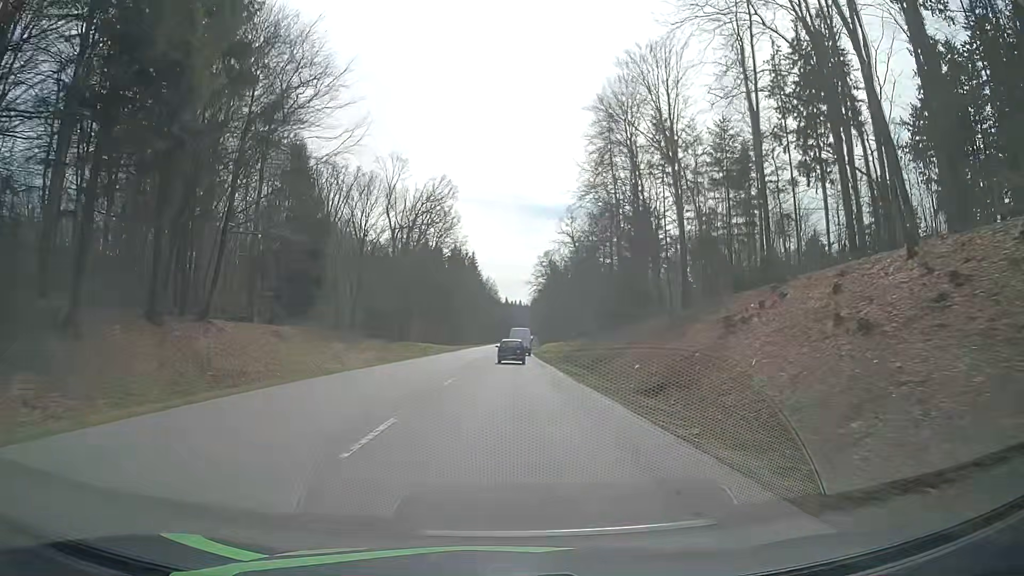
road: secondary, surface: asphalt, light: Day
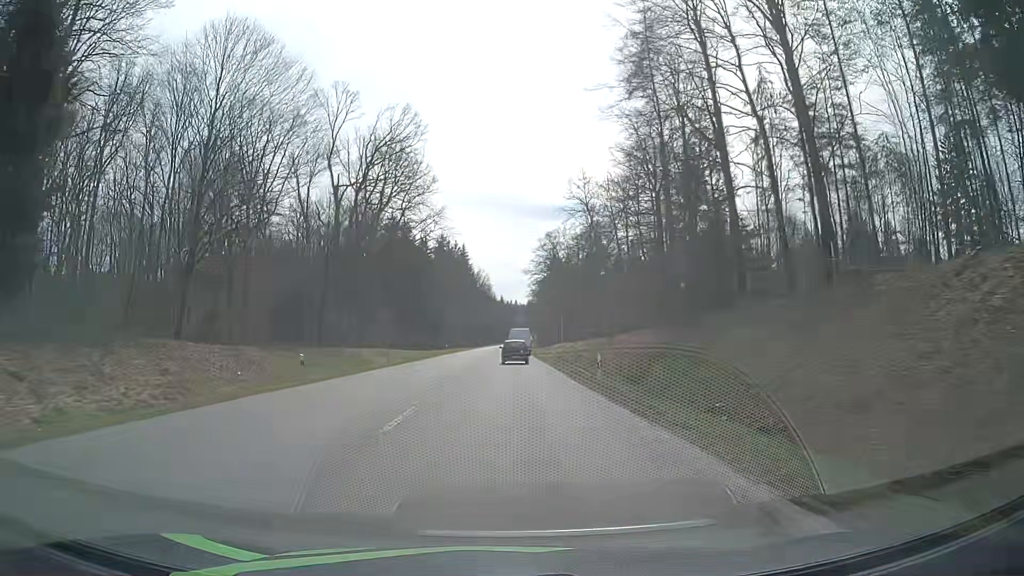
(+0.1, +34.1) m; +1°
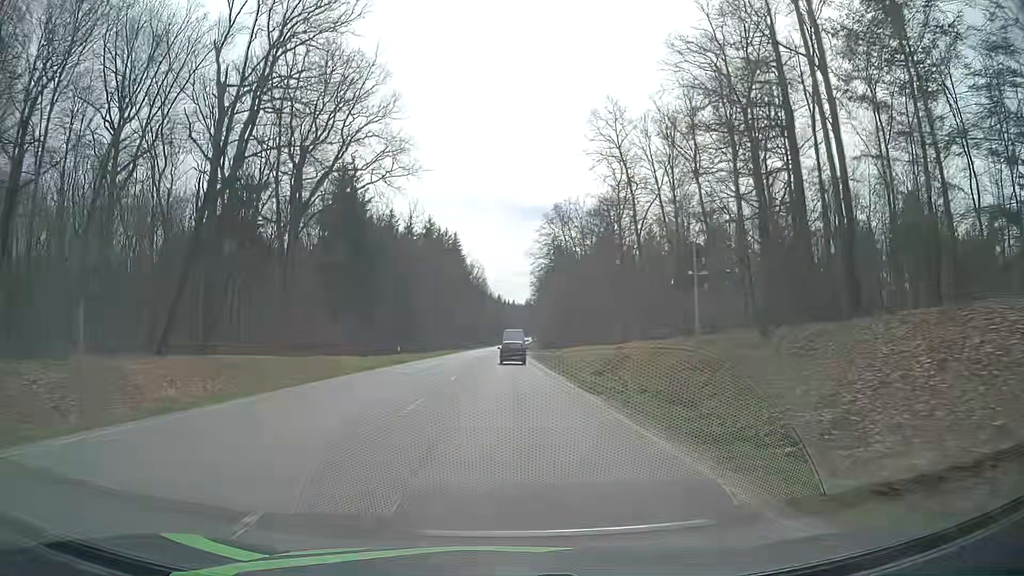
(-0.1, +32.9) m; 0°
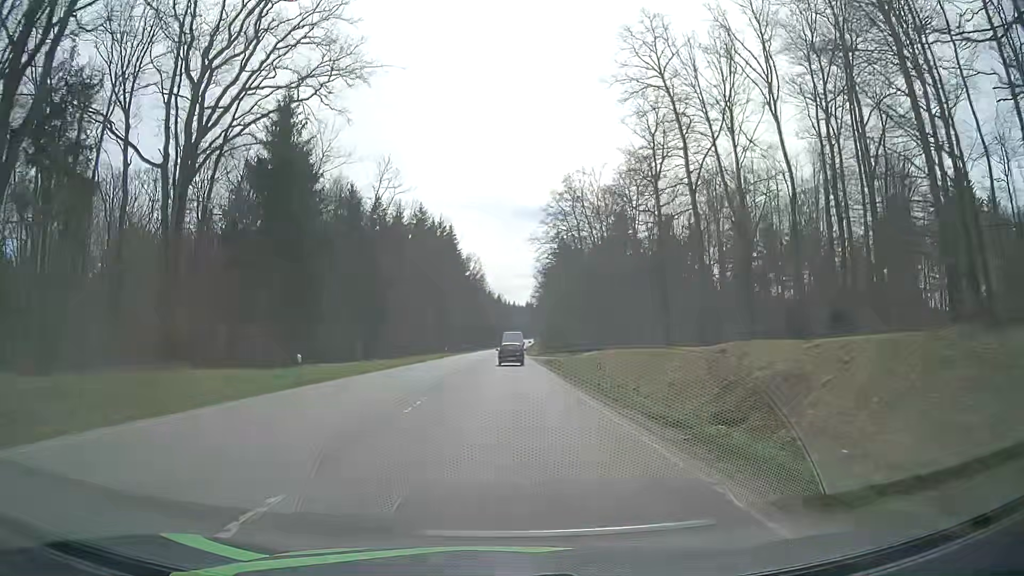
(0.0, +22.0) m; 0°
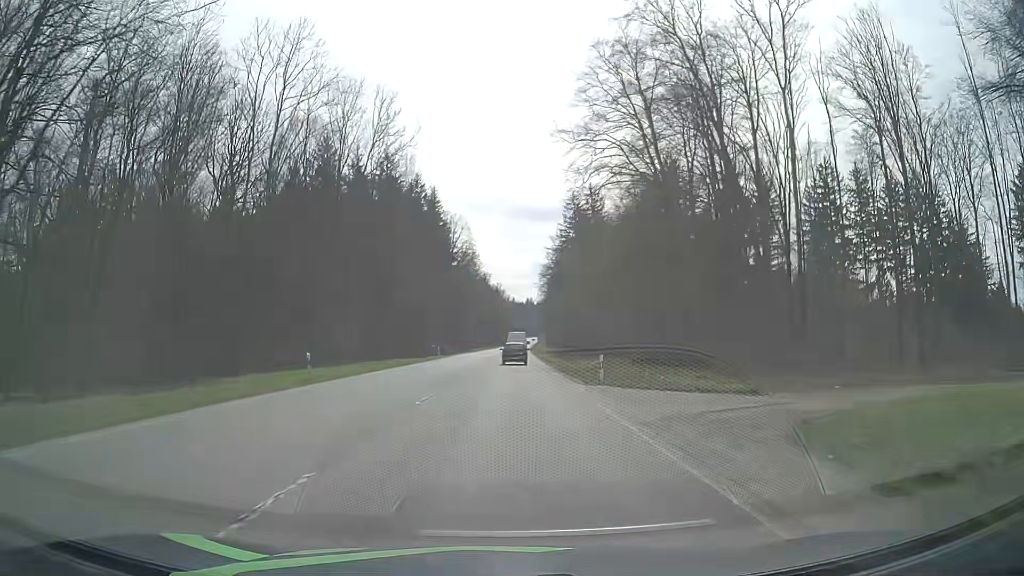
(-0.1, +55.7) m; 0°
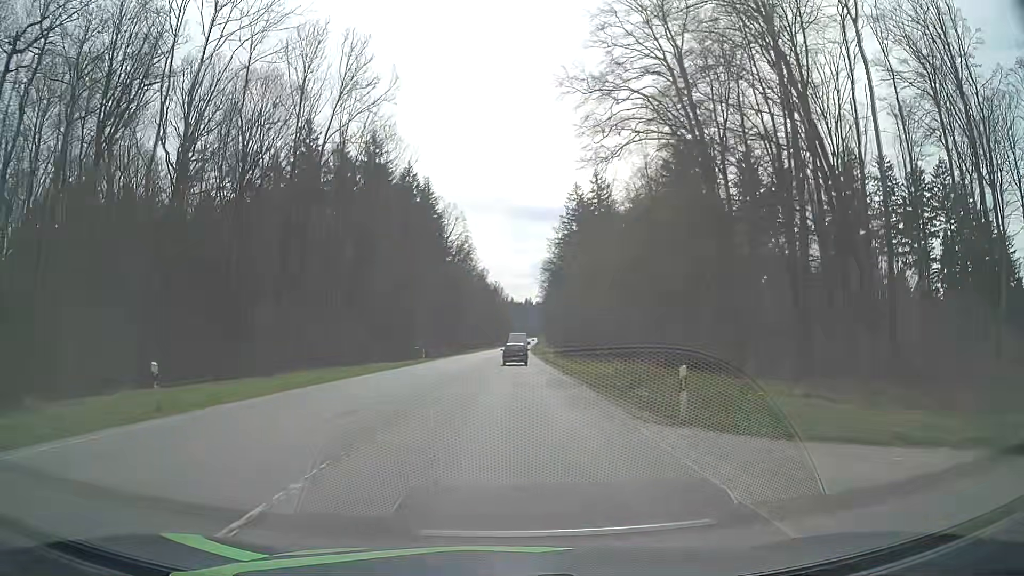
(0.0, +11.3) m; 0°
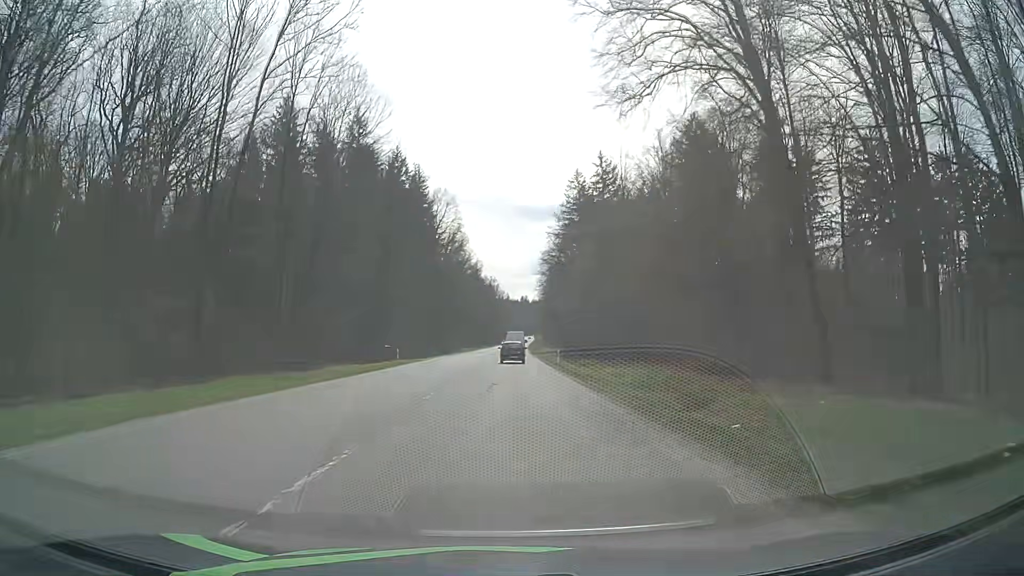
(0.0, +11.4) m; +1°
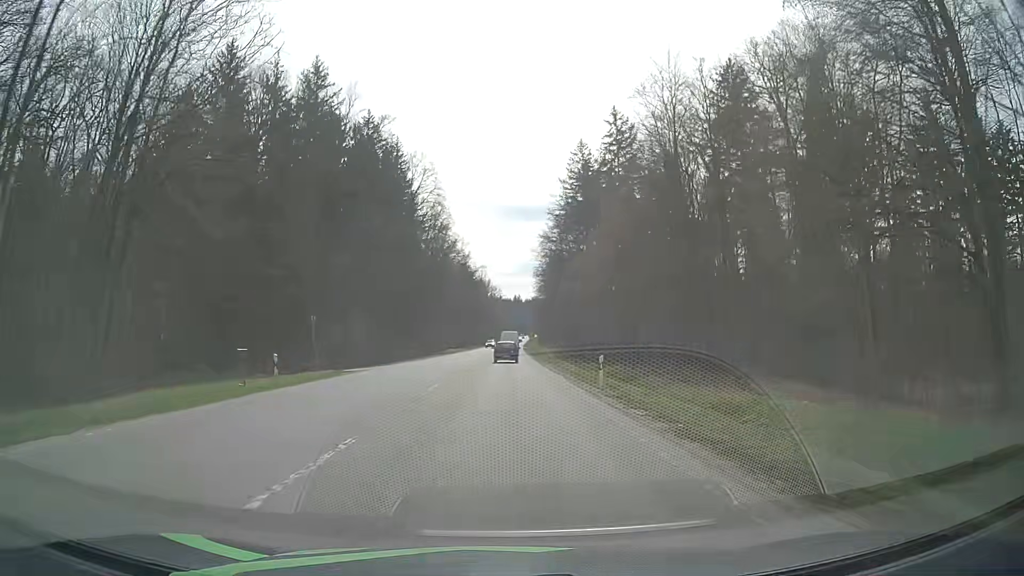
(+0.1, +22.9) m; 0°
(0, +10) (0, +20) (0, +30) (0, +40) (0, +50) (0, +60) (0, +70) (0, +80) (0, +90) (0, +100) m
